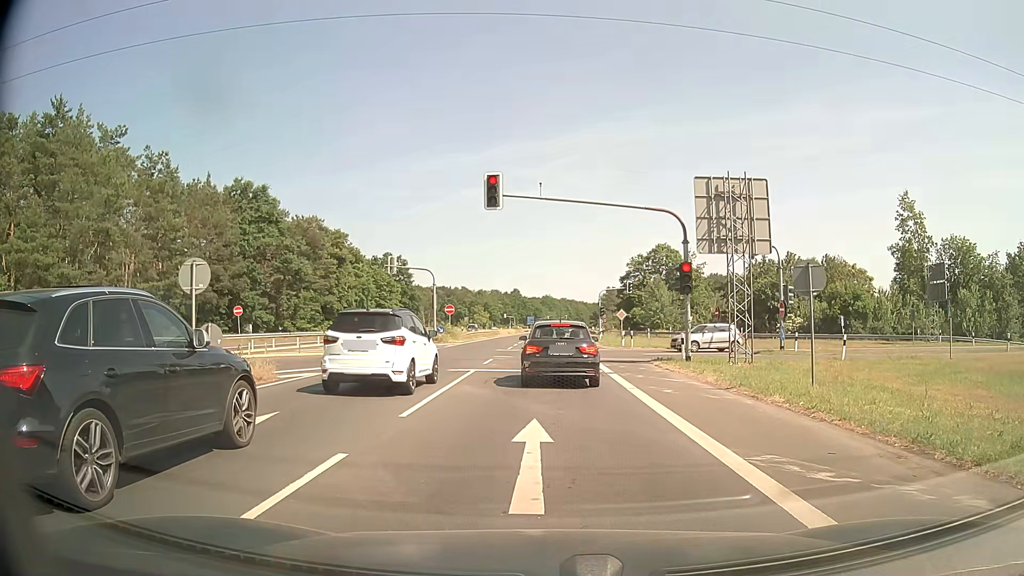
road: secondary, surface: asphalt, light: Day
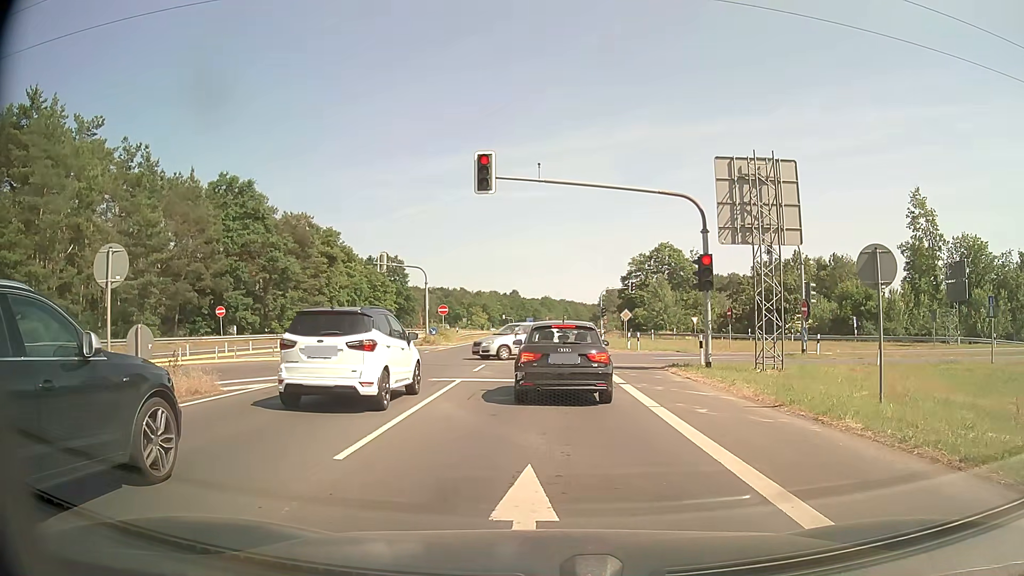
(0.0, +3.0) m; 0°
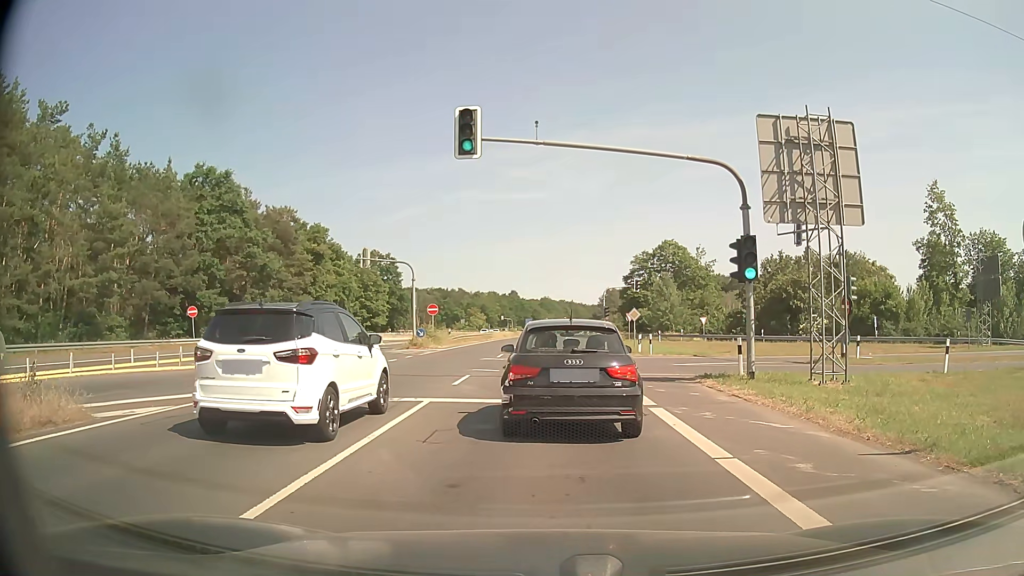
(0.0, +4.4) m; 0°
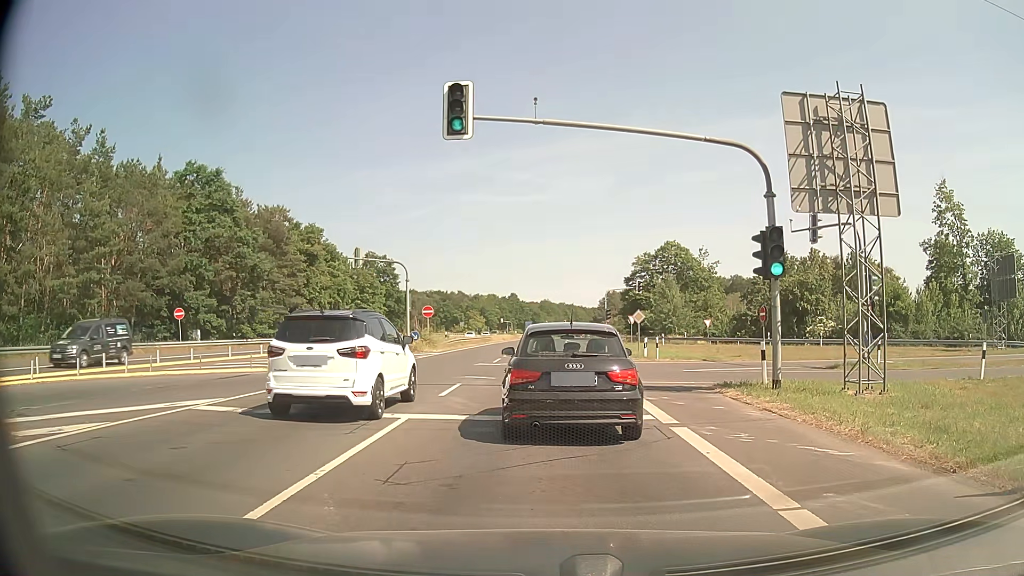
(0.0, +2.0) m; -1°
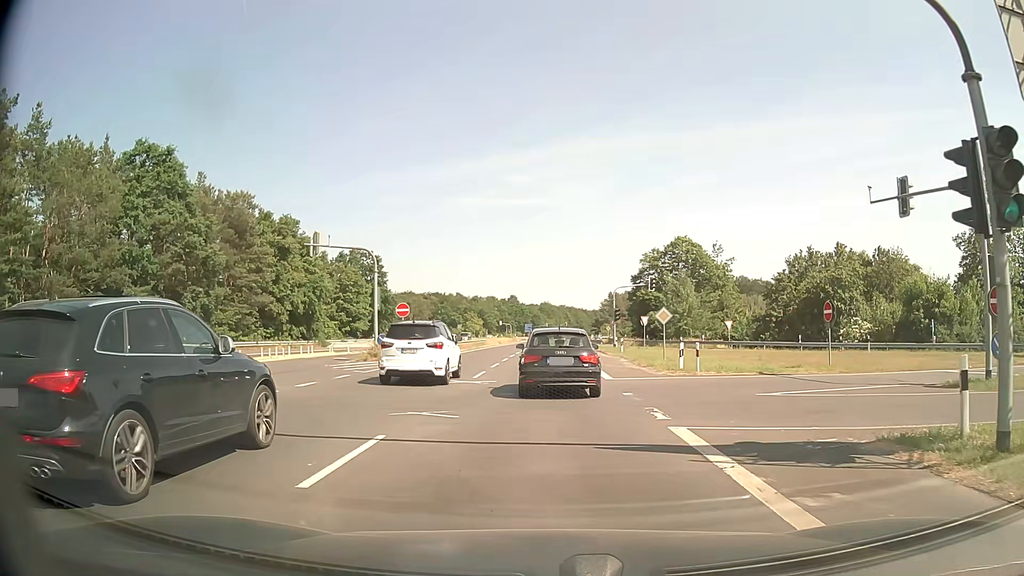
(0.0, +8.6) m; 0°
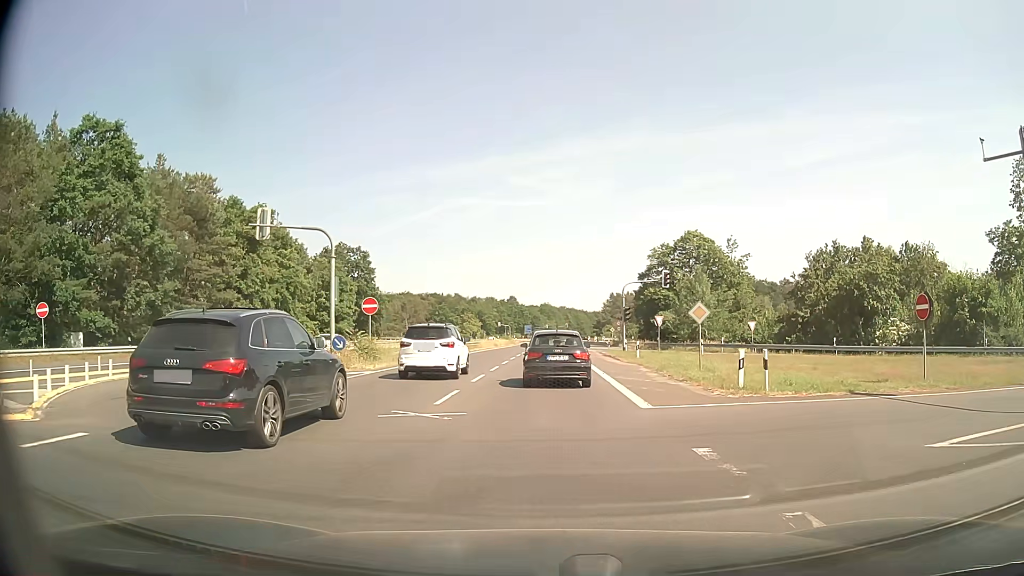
(0.0, +7.4) m; 0°
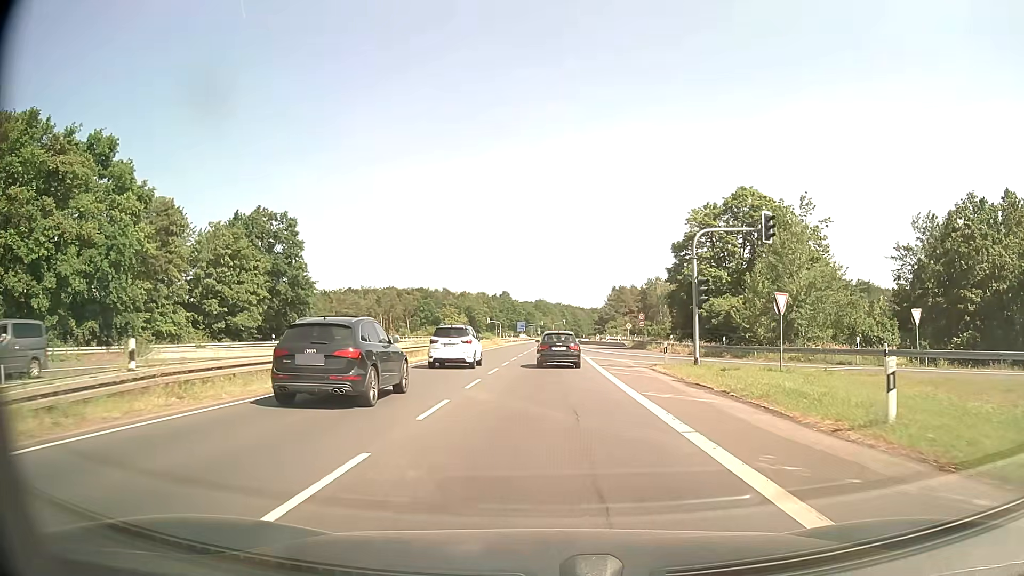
(+0.1, +27.3) m; +1°
